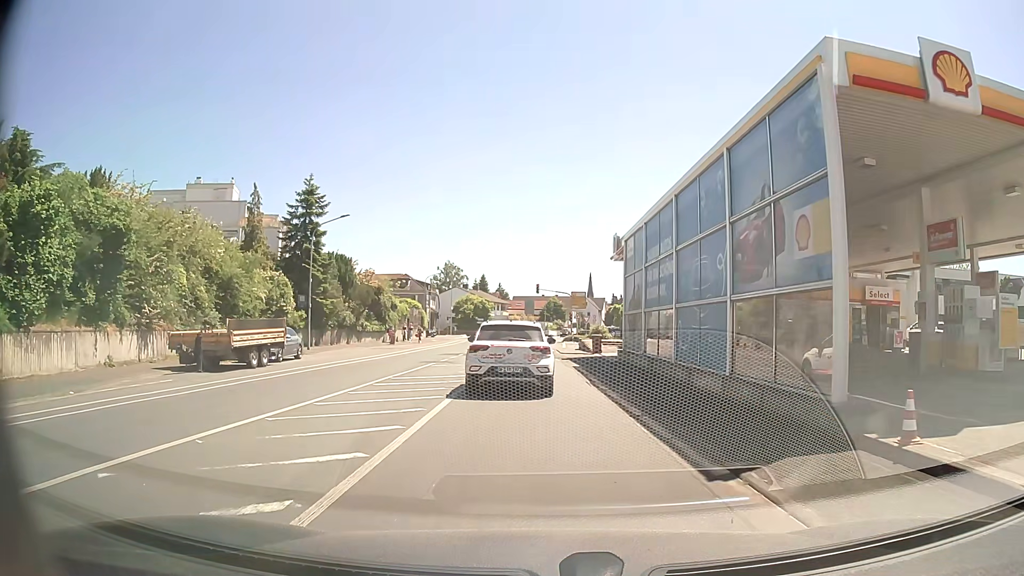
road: tertiary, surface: asphalt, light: Day
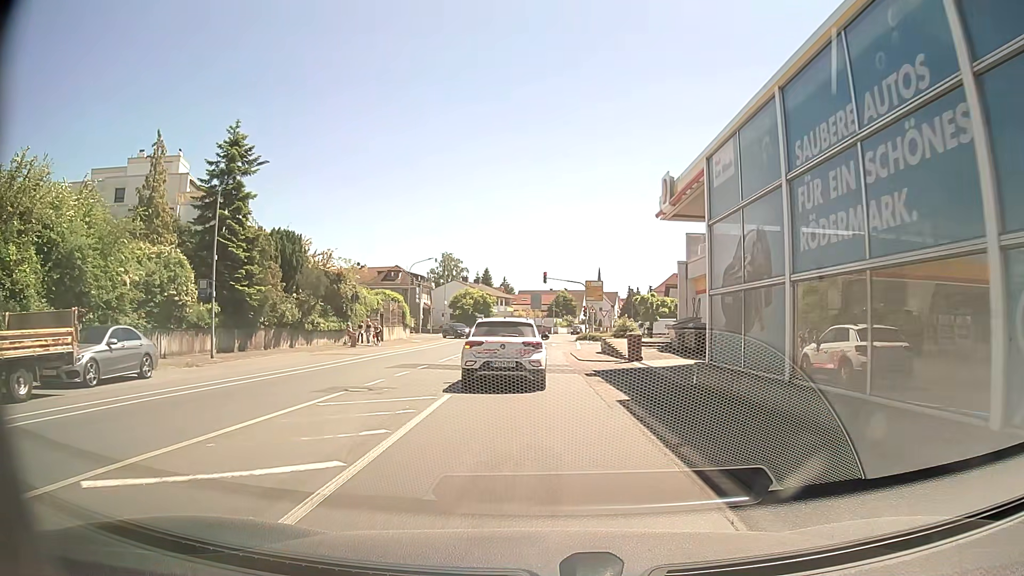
(0.0, +13.4) m; -1°
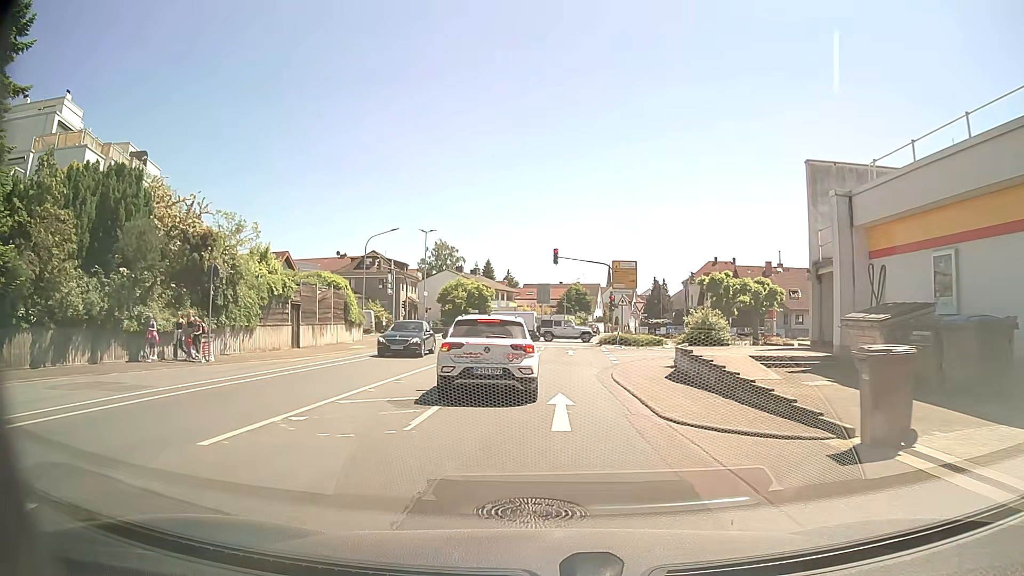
(0.0, +19.2) m; 0°
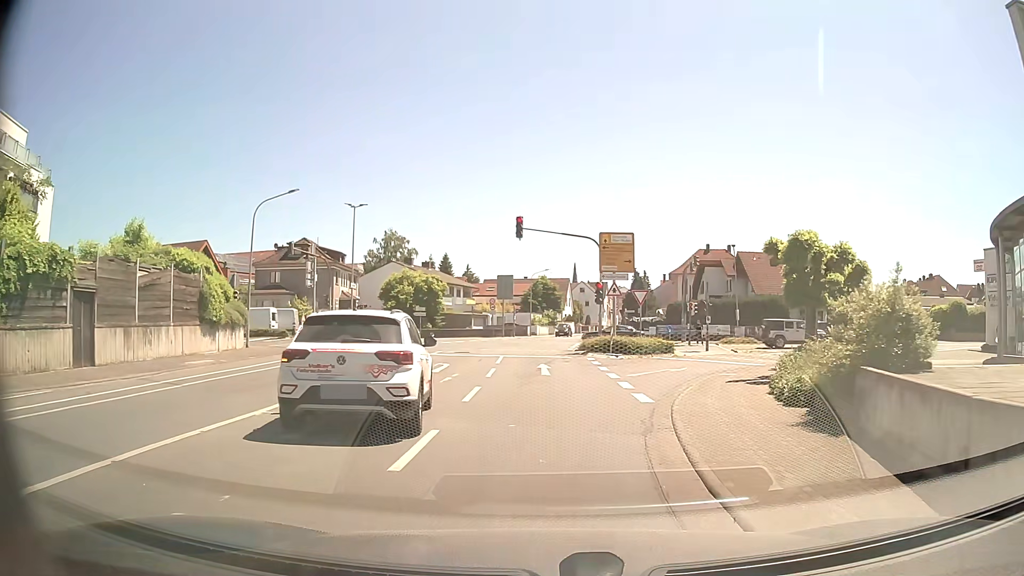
(+0.2, +14.1) m; +3°
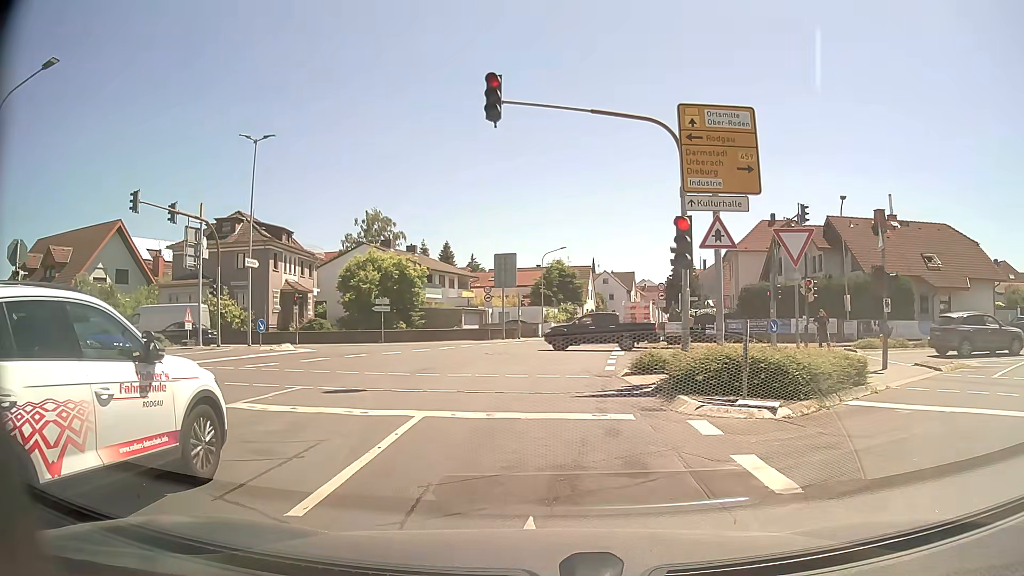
(+0.2, +19.1) m; -2°
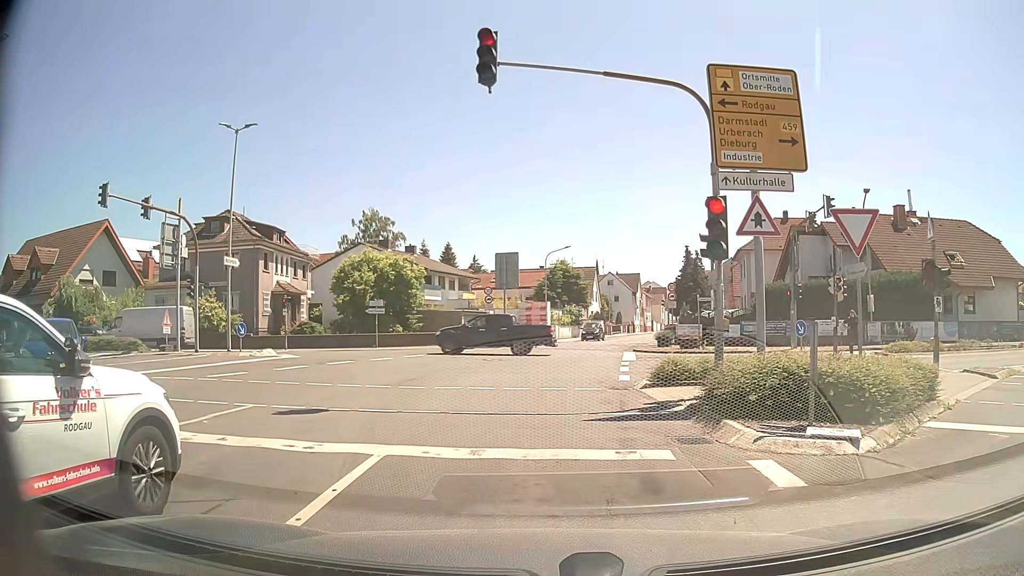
(0.0, +2.4) m; +1°
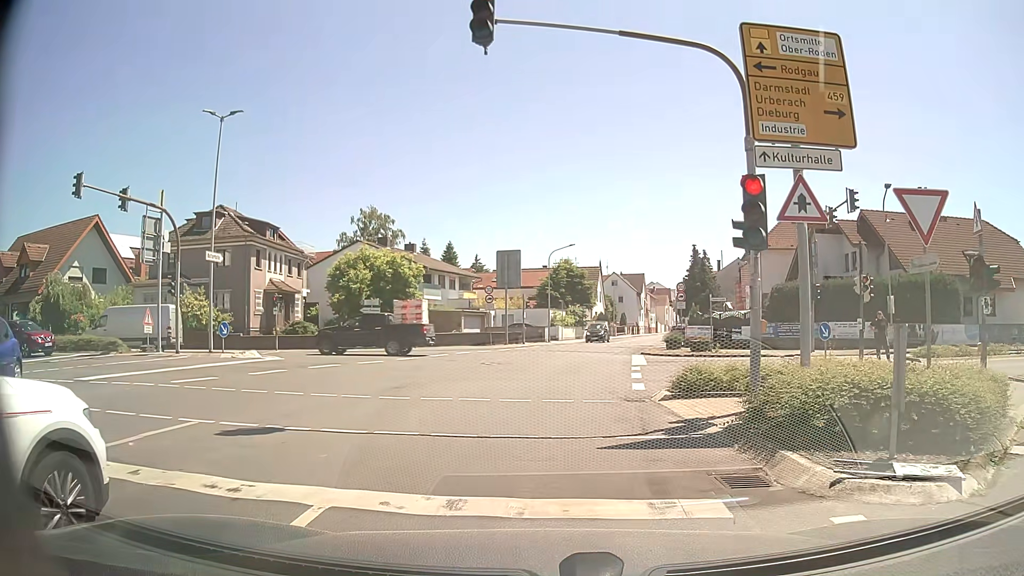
(0.0, +1.8) m; 0°
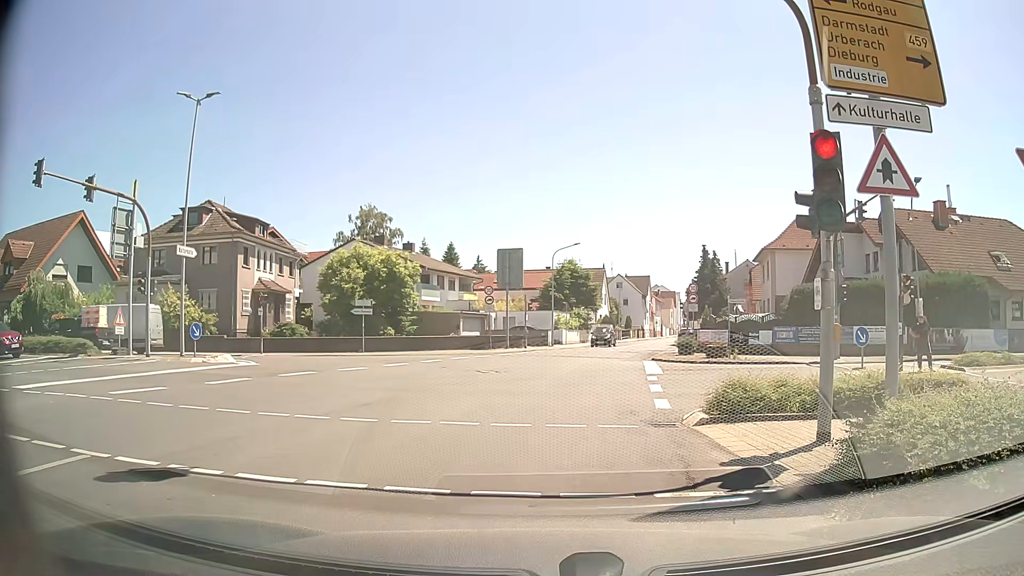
(-0.1, +2.3) m; -2°
(0, +10) (+1, +20) (+3, +30) (+5, +40) (+8, +49) (+10, +59) (+12, +69) (+15, +78) (+18, +88) (+21, +98) m
